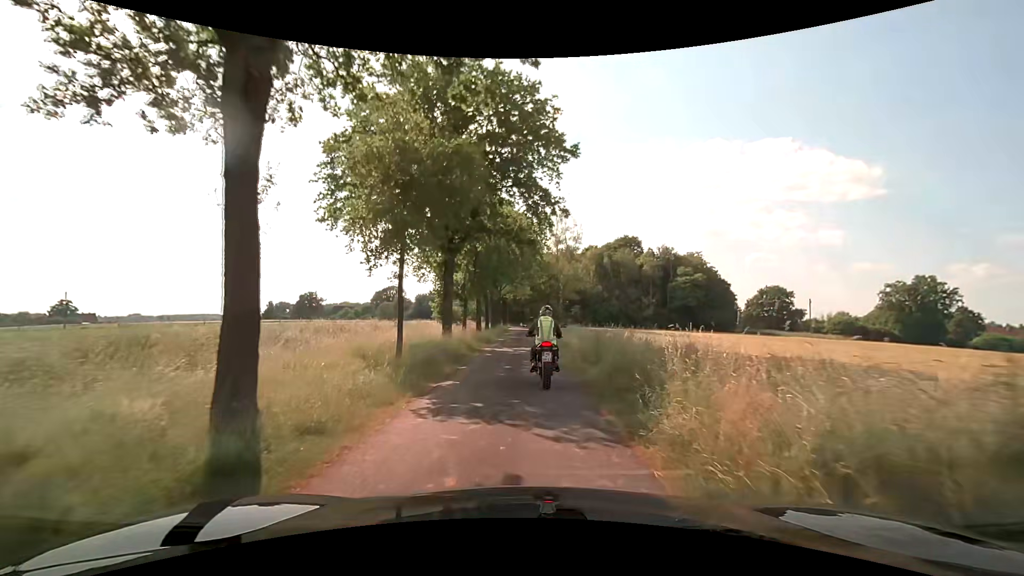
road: unclassified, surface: asphalt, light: Day
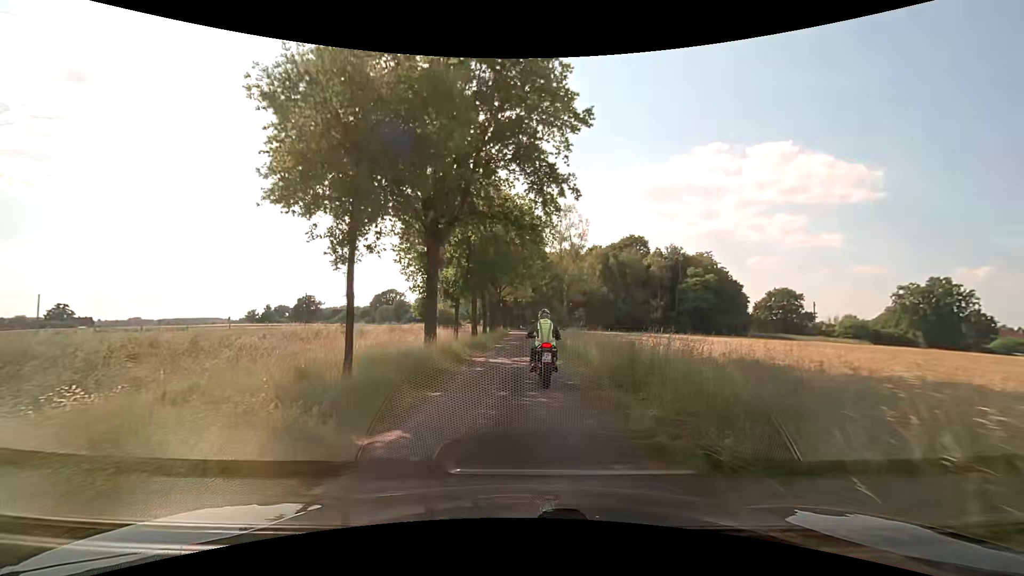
(0.0, +4.8) m; 0°
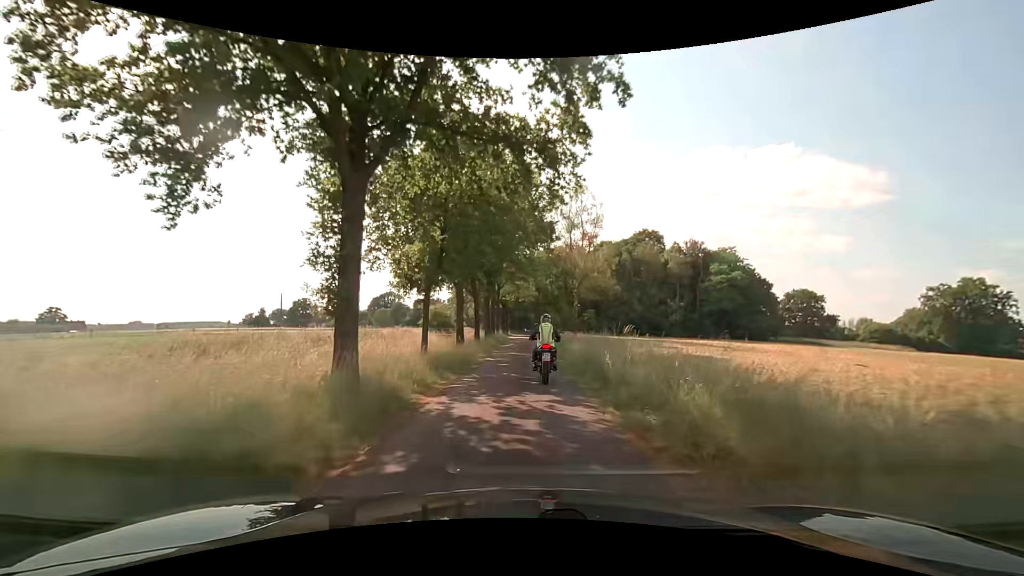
(0.0, +10.1) m; 0°
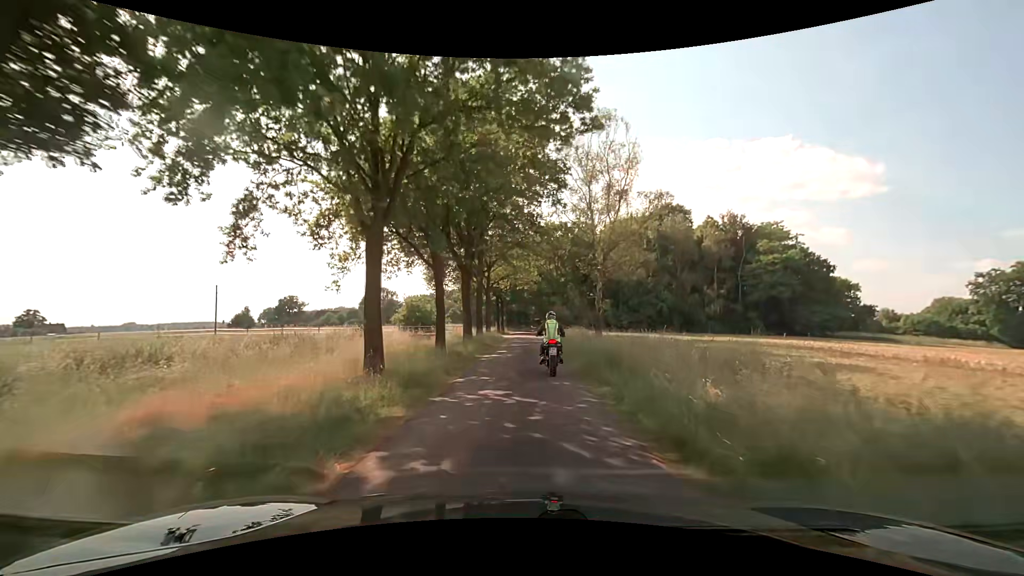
(0.0, +16.7) m; +1°
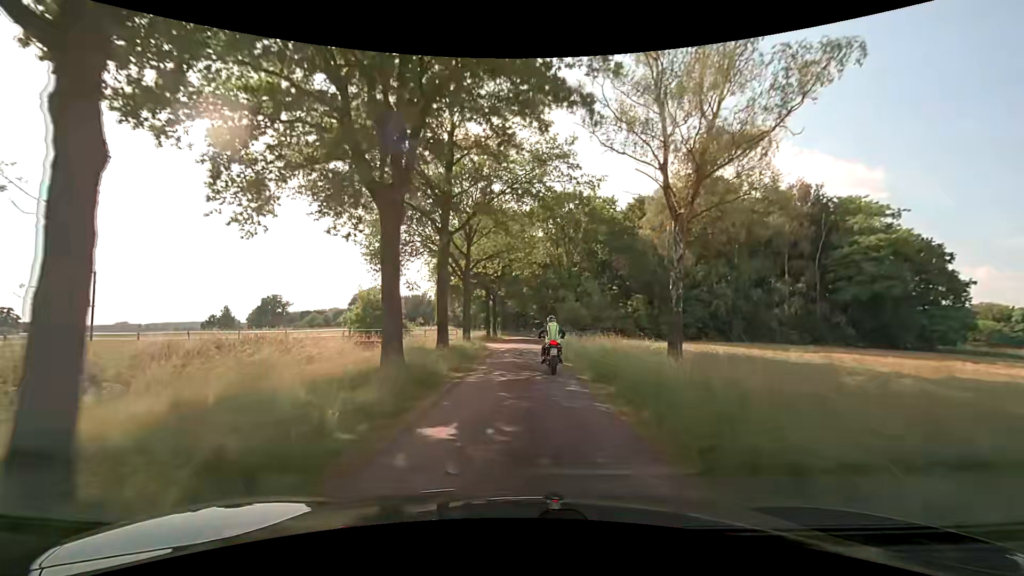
(-0.2, +18.0) m; -1°
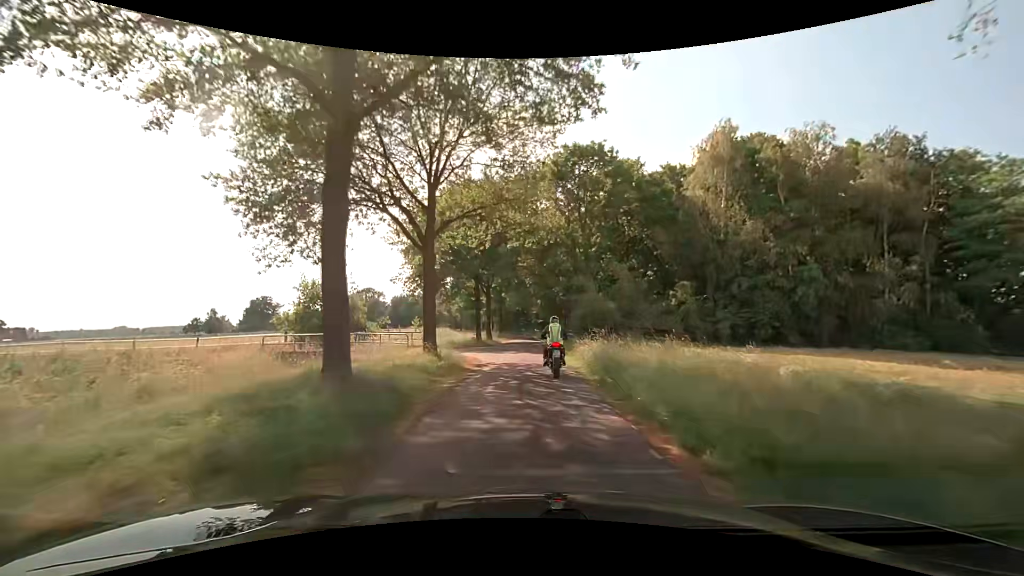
(0.0, +13.0) m; 0°
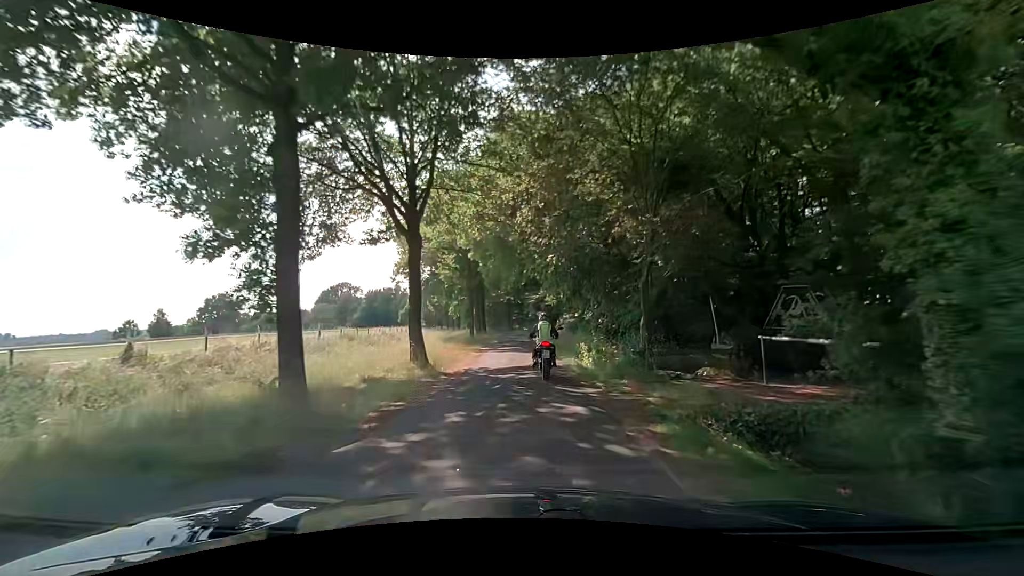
(0.0, +31.7) m; 0°
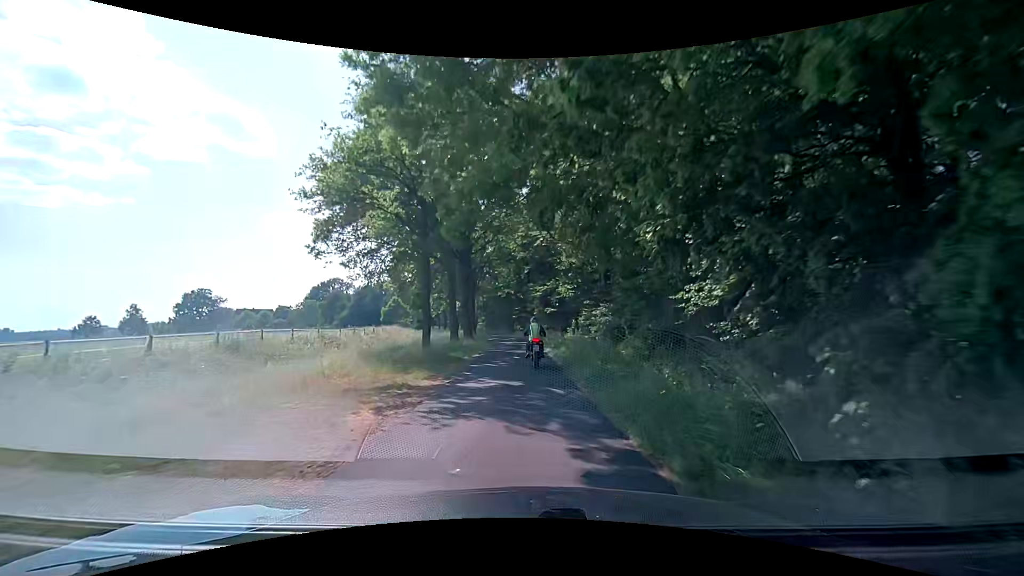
(+0.1, +18.0) m; 0°
(0, +10) (0, +20) (0, +30) (0, +40) (-1, +50) (-2, +60) (-3, +70) (-5, +80) (-7, +89) (-9, +99) m
